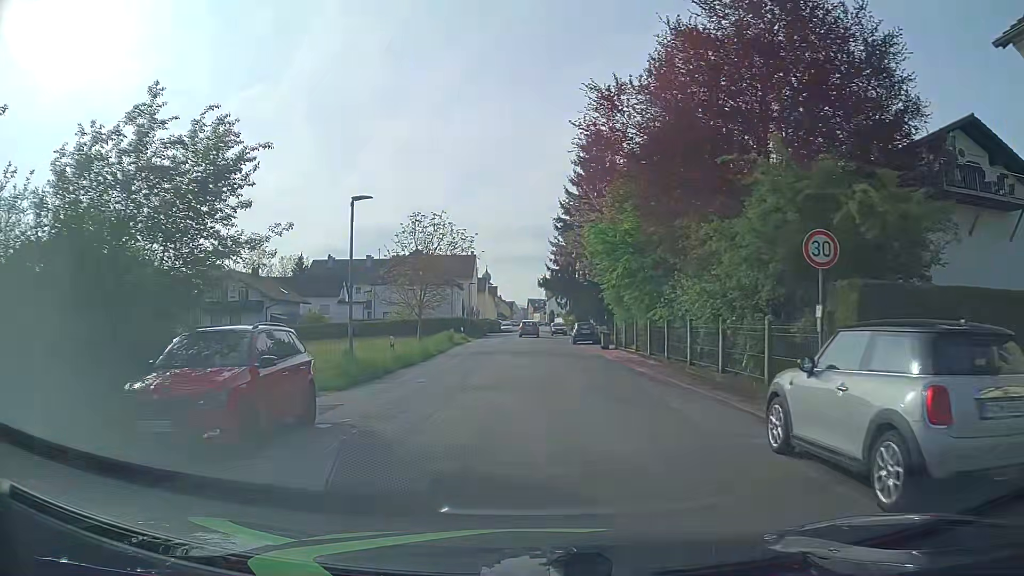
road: residential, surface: asphalt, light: Day
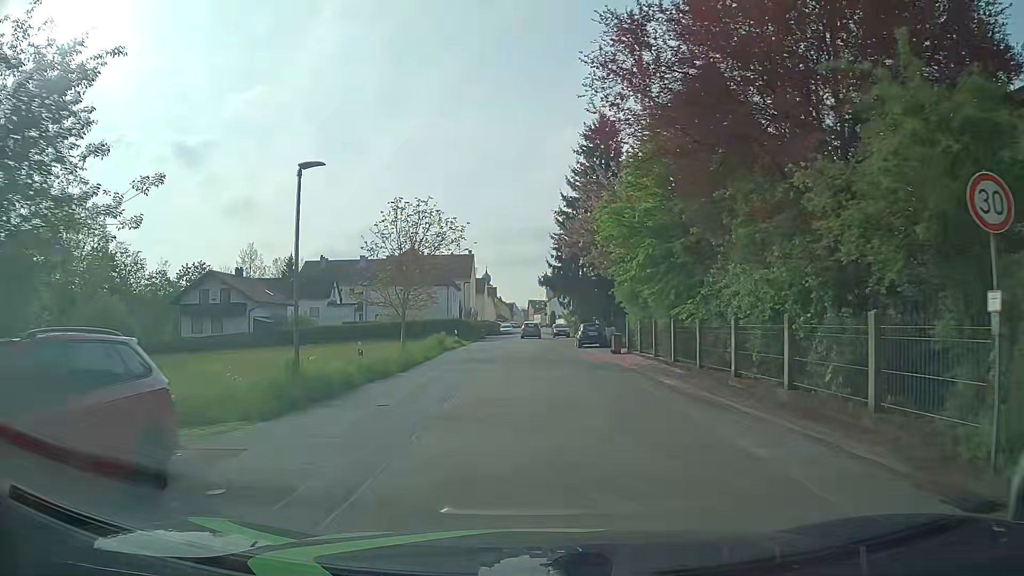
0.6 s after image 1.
(0.0, +4.5) m; +1°
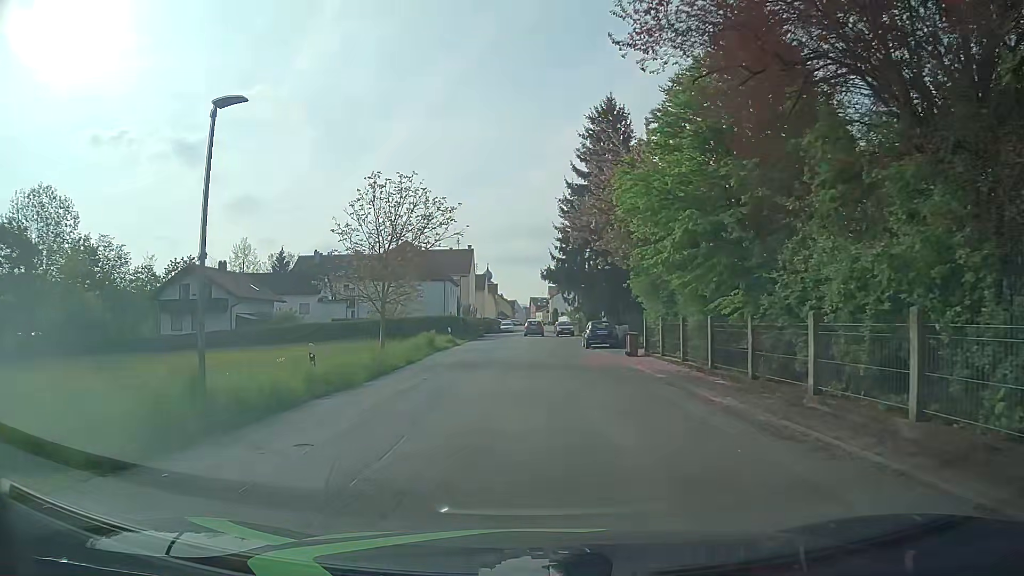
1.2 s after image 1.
(-0.1, +4.5) m; -2°
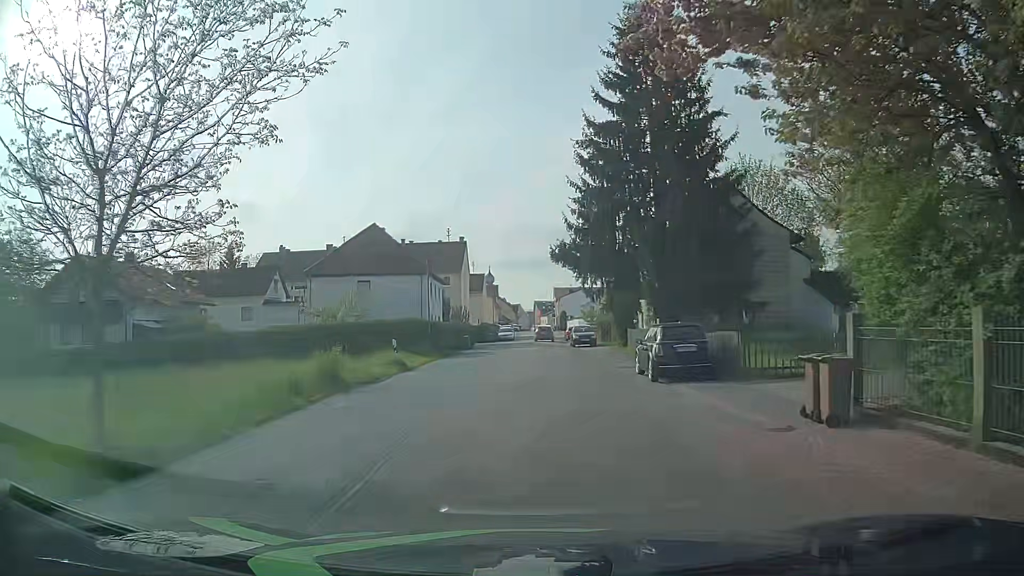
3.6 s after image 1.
(+0.1, +17.9) m; +1°
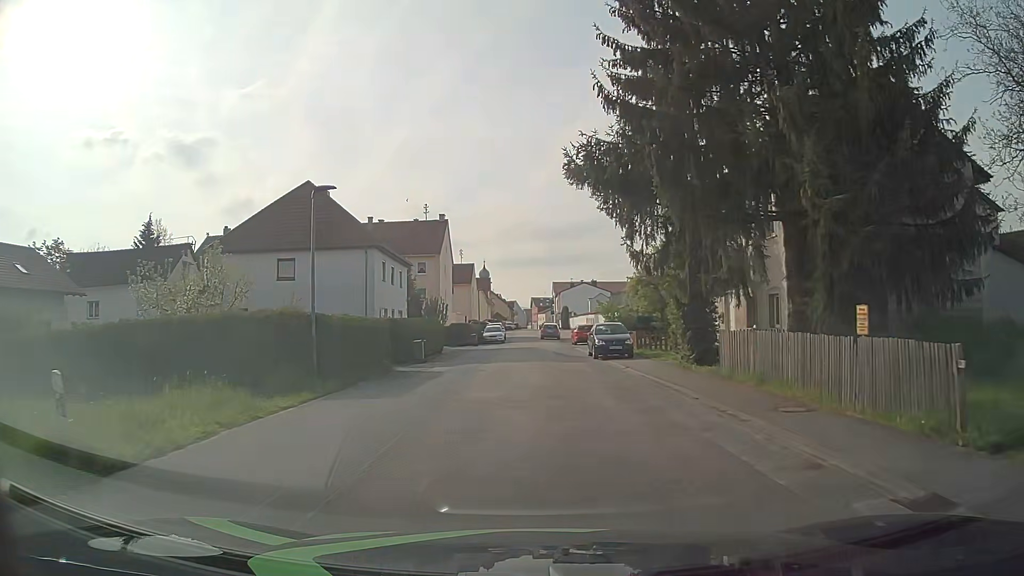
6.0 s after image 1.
(-0.1, +17.8) m; 0°
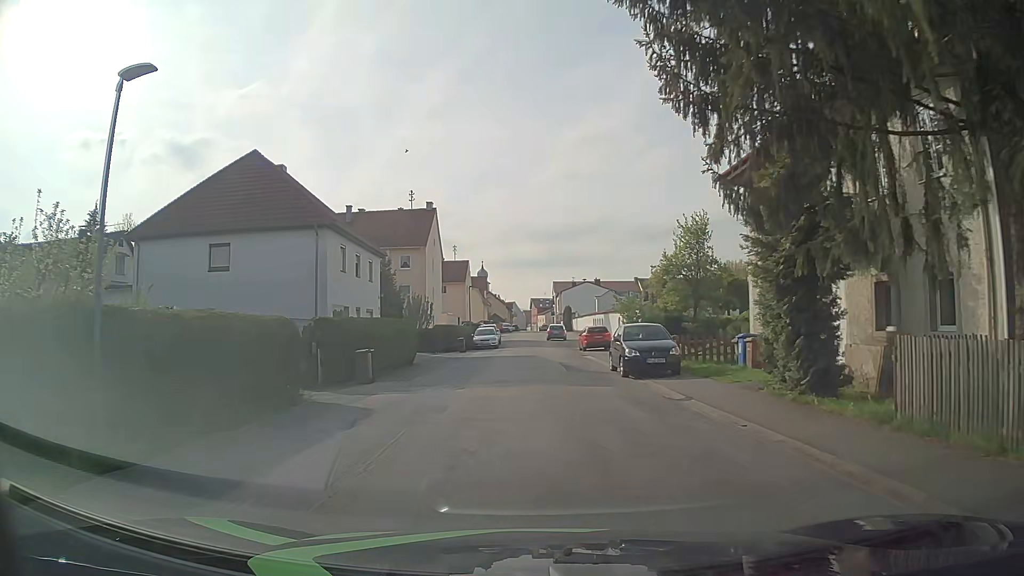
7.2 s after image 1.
(0.0, +8.9) m; -1°
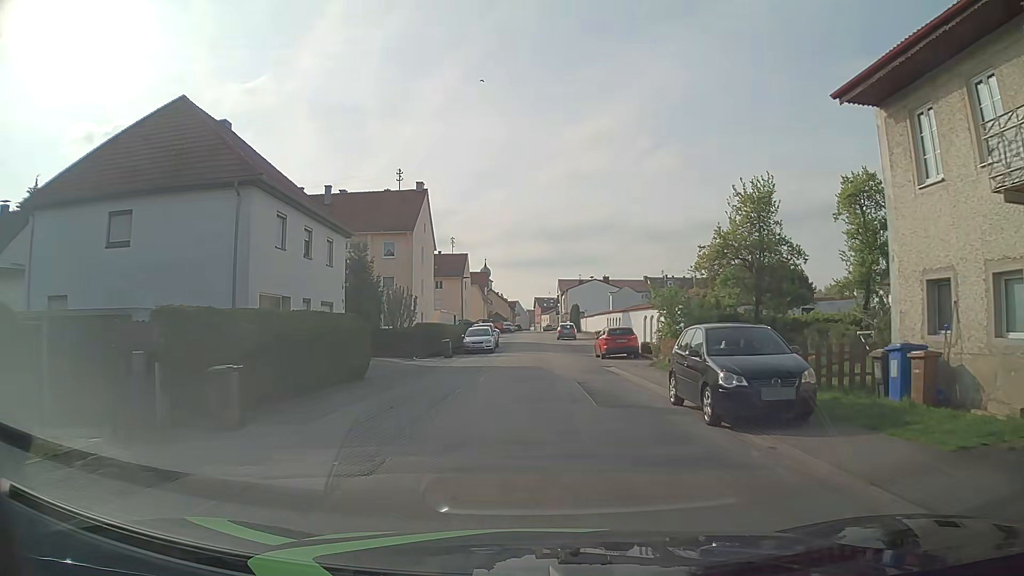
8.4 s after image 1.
(0.0, +8.9) m; 0°
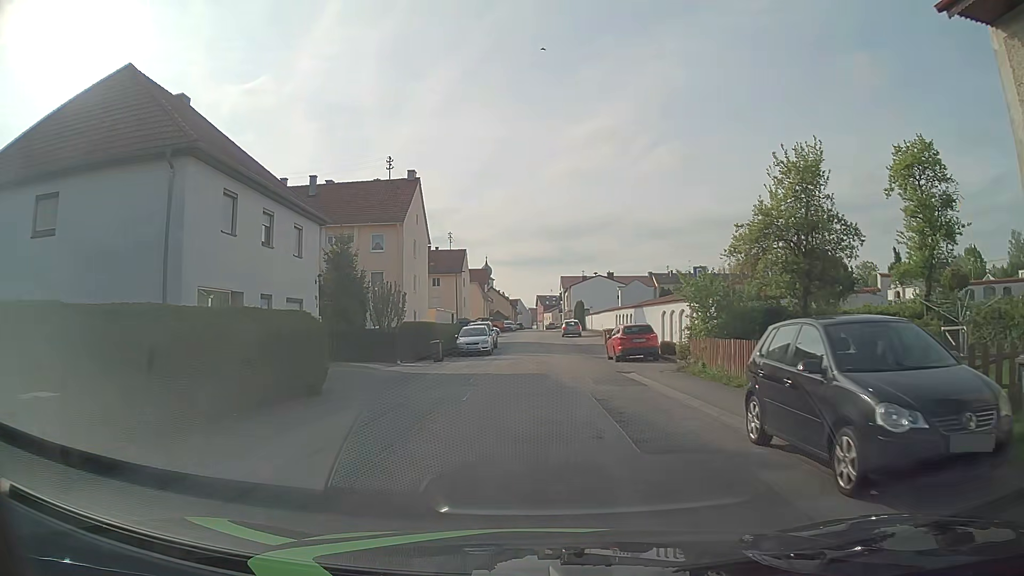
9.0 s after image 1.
(0.0, +4.5) m; -1°
